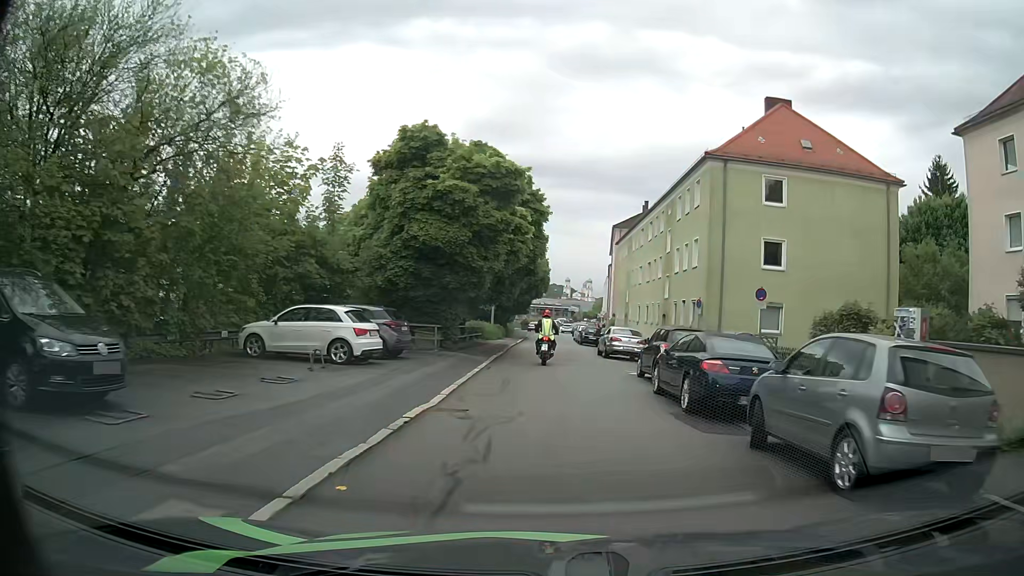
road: residential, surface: asphalt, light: Day
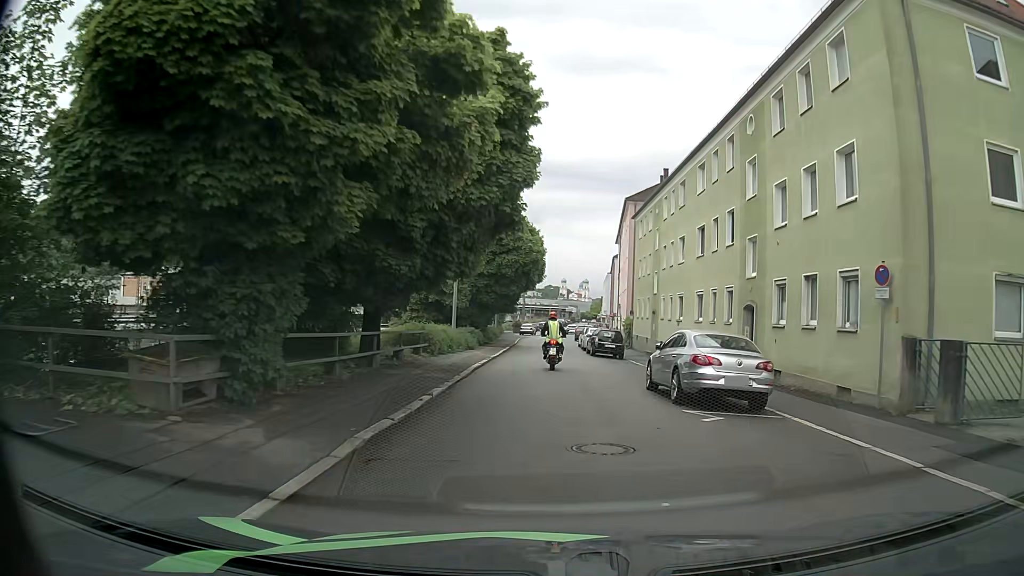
(+0.1, +16.9) m; 0°
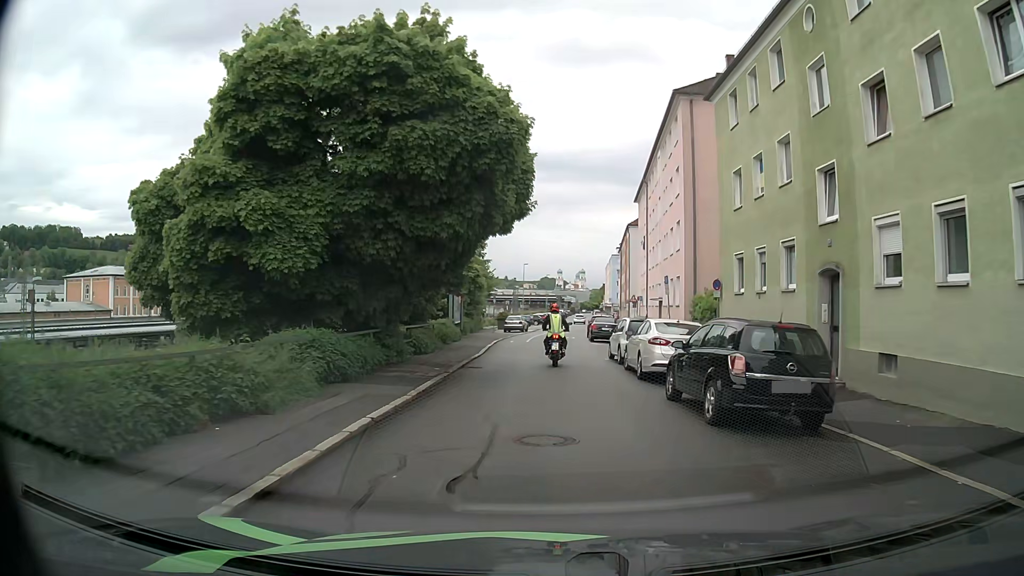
(+0.2, +25.9) m; +1°
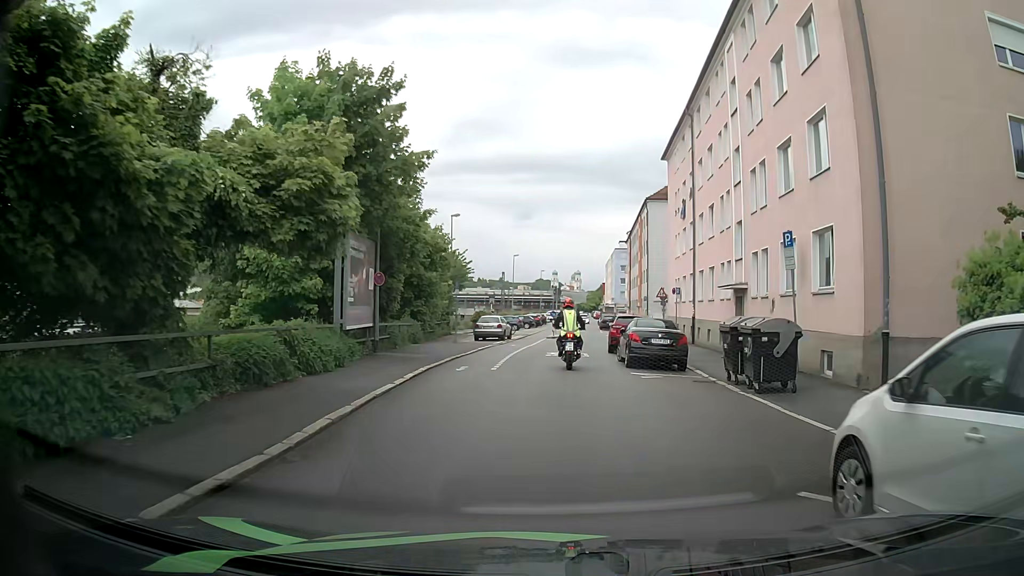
(0.0, +19.3) m; 0°
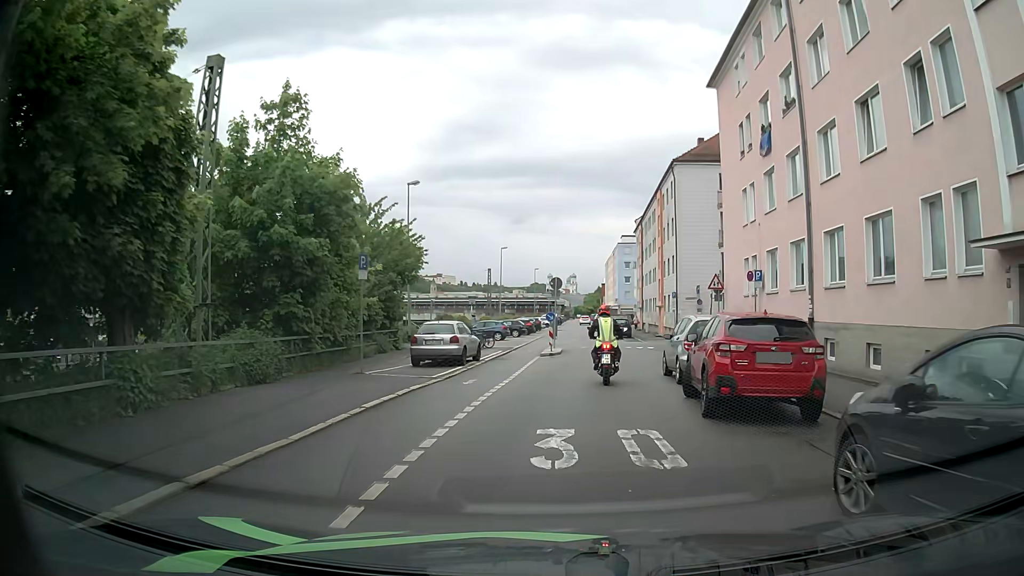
(+0.1, +16.6) m; +1°
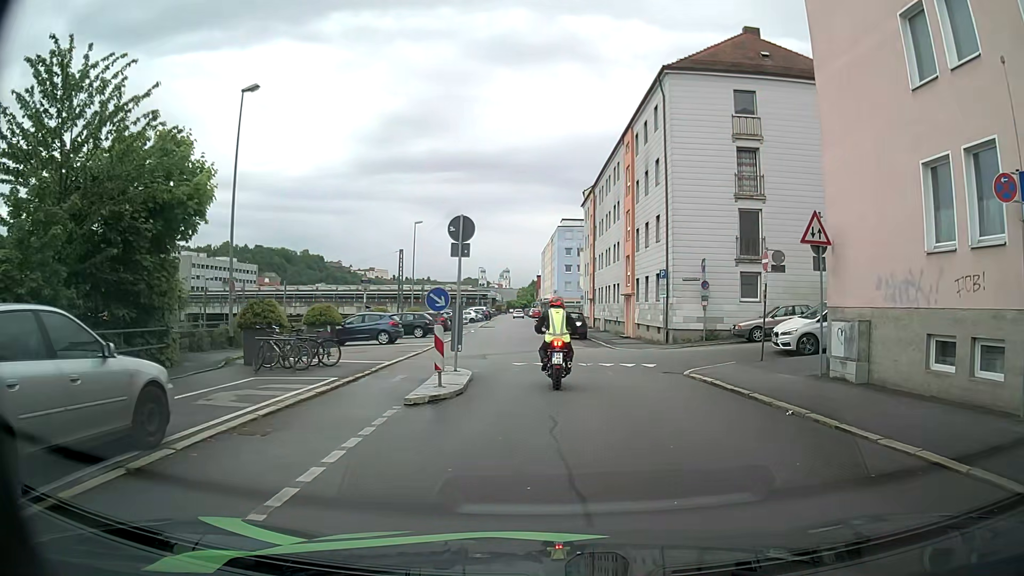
(+0.5, +17.6) m; +6°
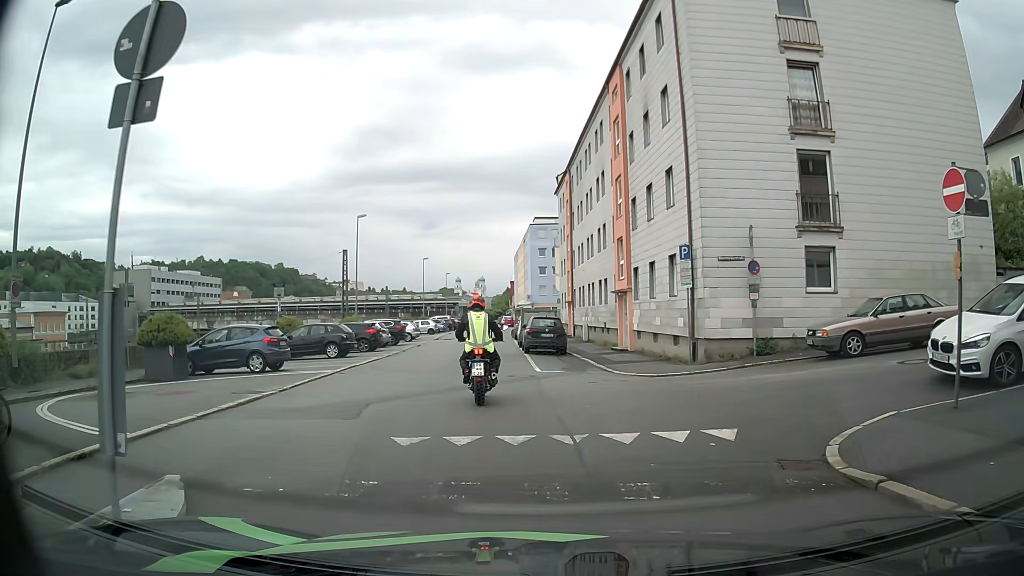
(+0.4, +10.9) m; +1°
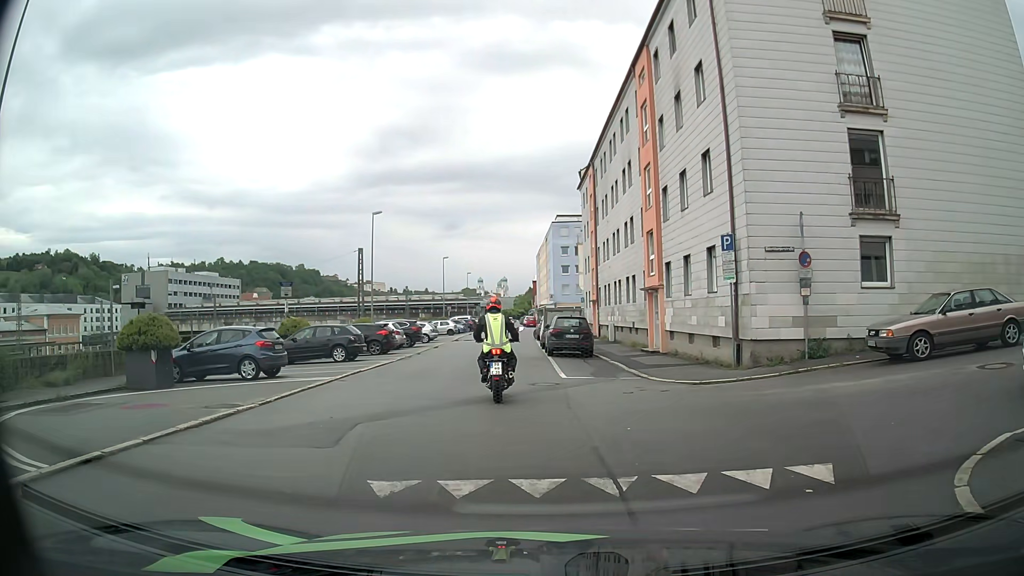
(0.0, +2.1) m; 0°
